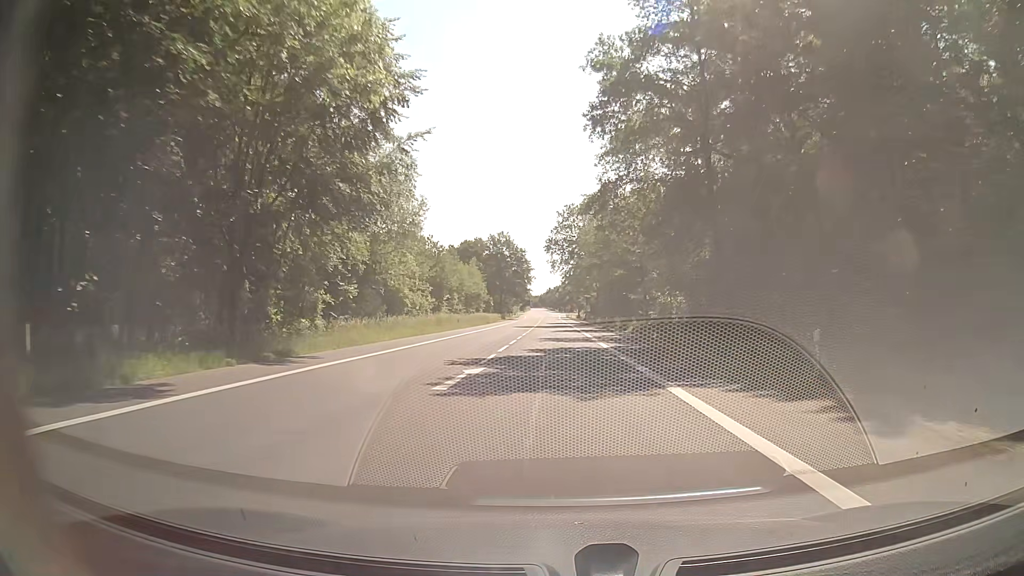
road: secondary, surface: asphalt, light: Day
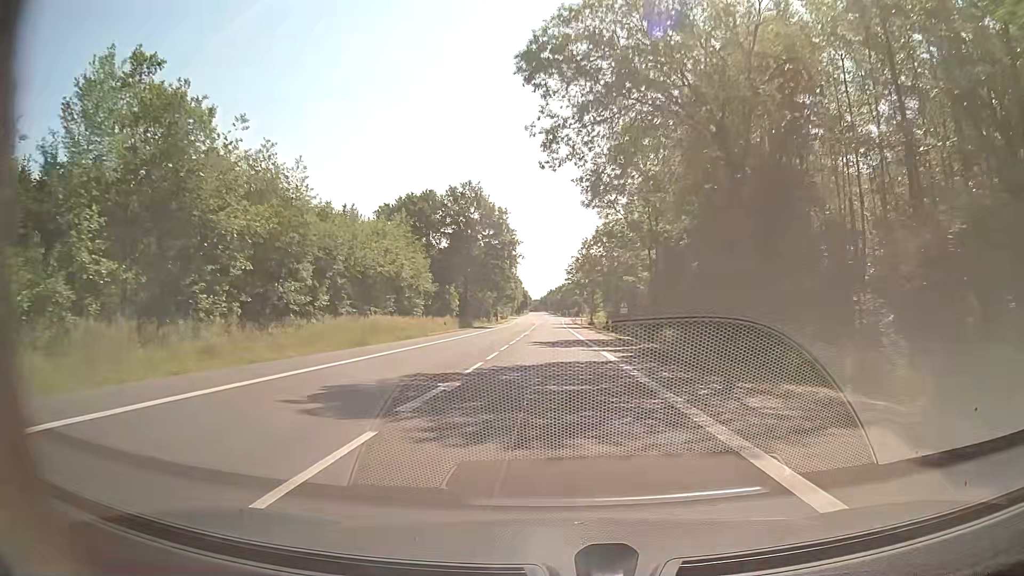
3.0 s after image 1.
(-0.3, +55.9) m; 0°
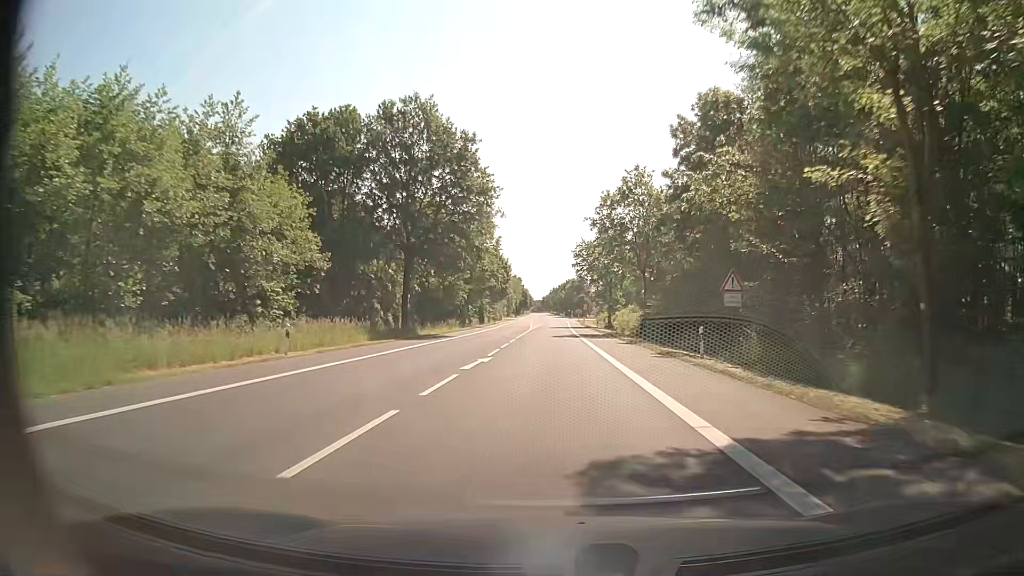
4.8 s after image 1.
(-0.1, +34.1) m; 0°
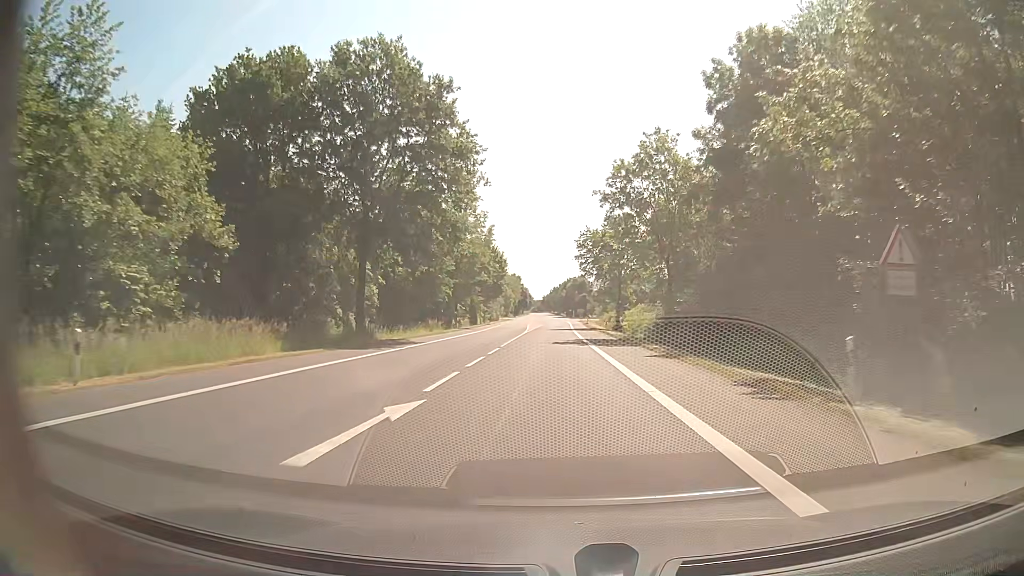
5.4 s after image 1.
(-0.1, +11.4) m; 0°
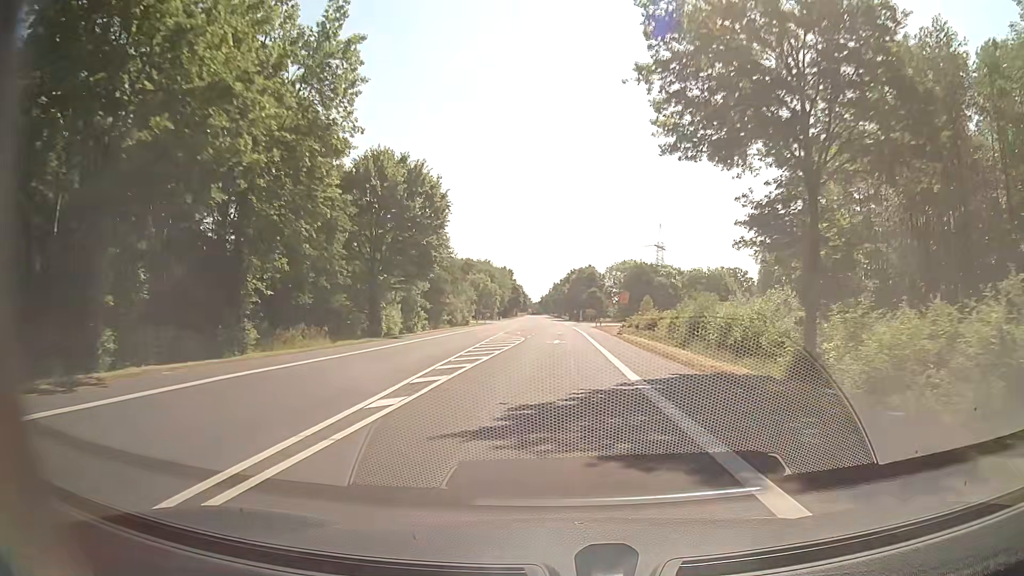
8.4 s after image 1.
(-0.1, +57.2) m; 0°
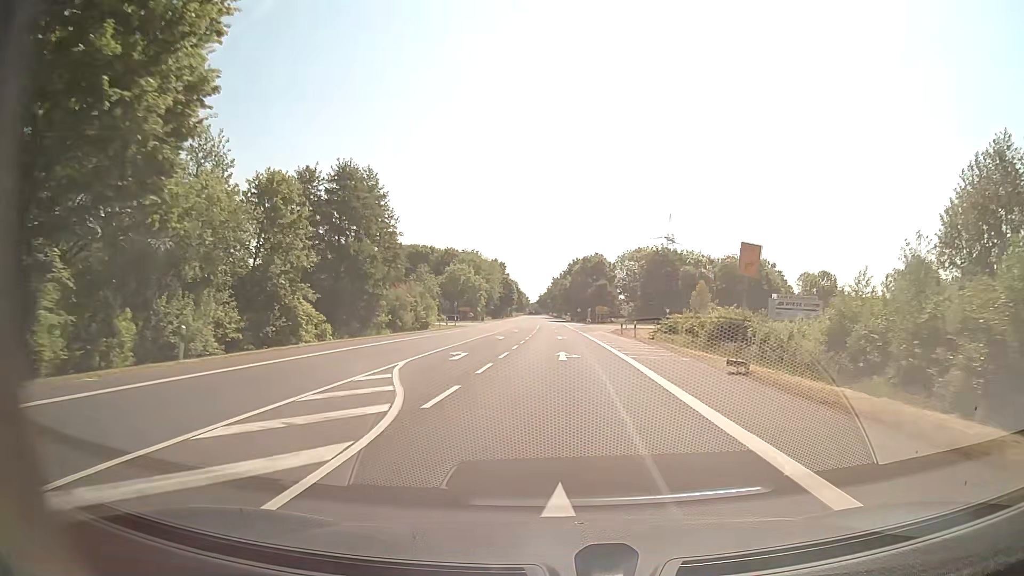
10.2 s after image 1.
(-0.2, +34.3) m; 0°
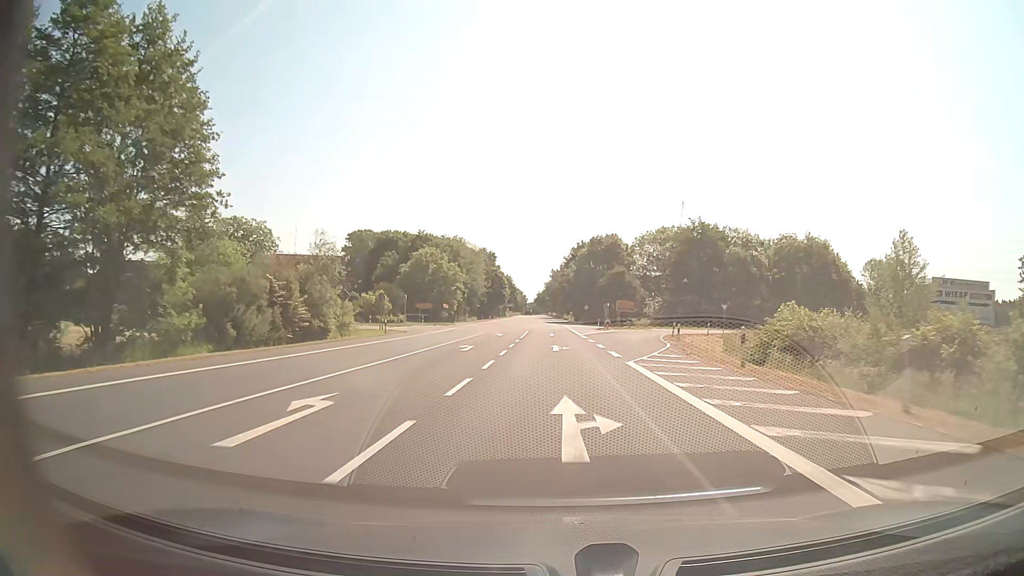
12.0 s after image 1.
(-0.1, +34.3) m; 0°
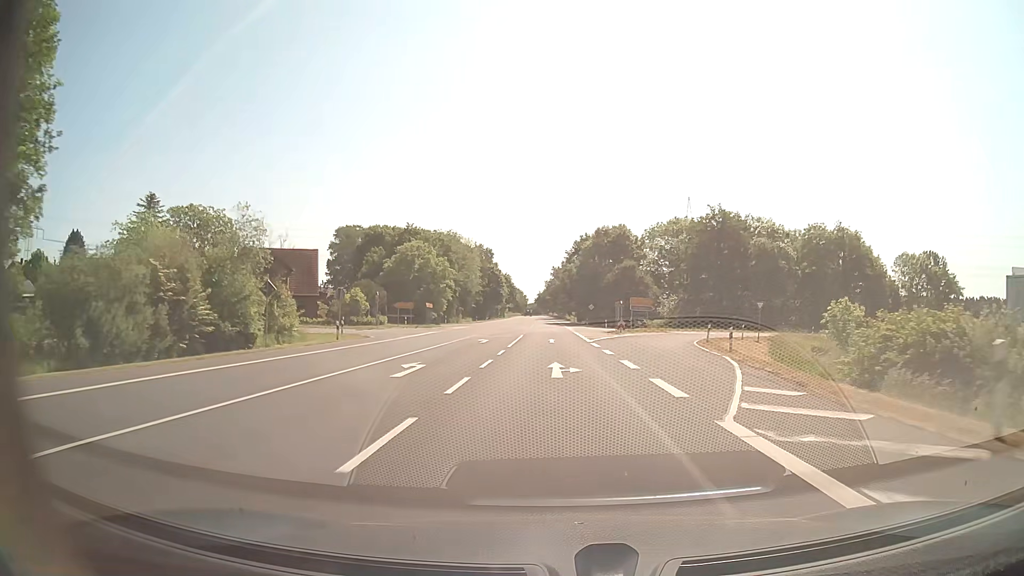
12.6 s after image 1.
(0.0, +11.4) m; 0°
(0, +10) (0, +20) (0, +30) (0, +40) (0, +50) (0, +60) (-1, +70) (-1, +80) (-1, +90) (-1, +100) m
